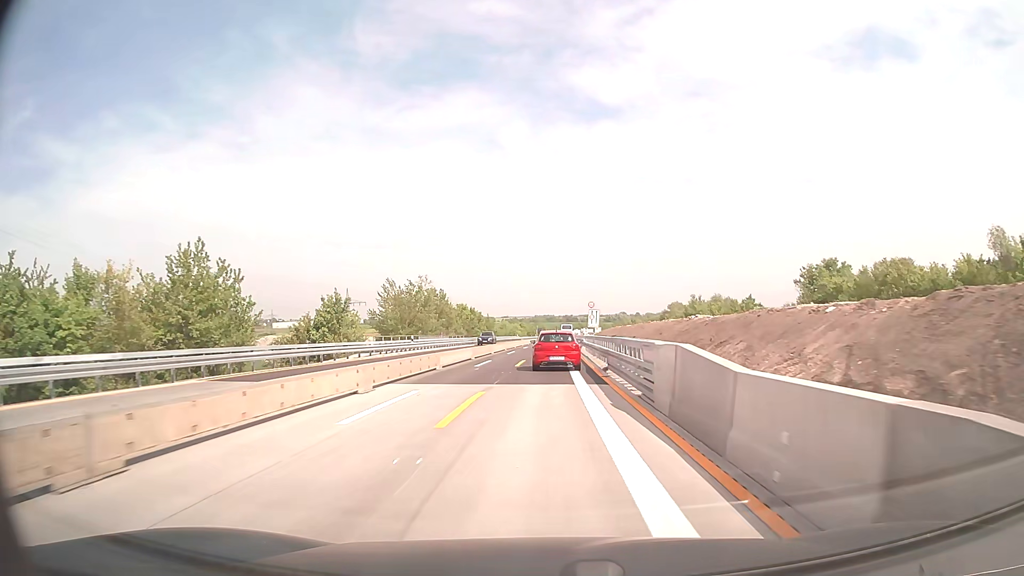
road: motorway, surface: concrete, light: Day
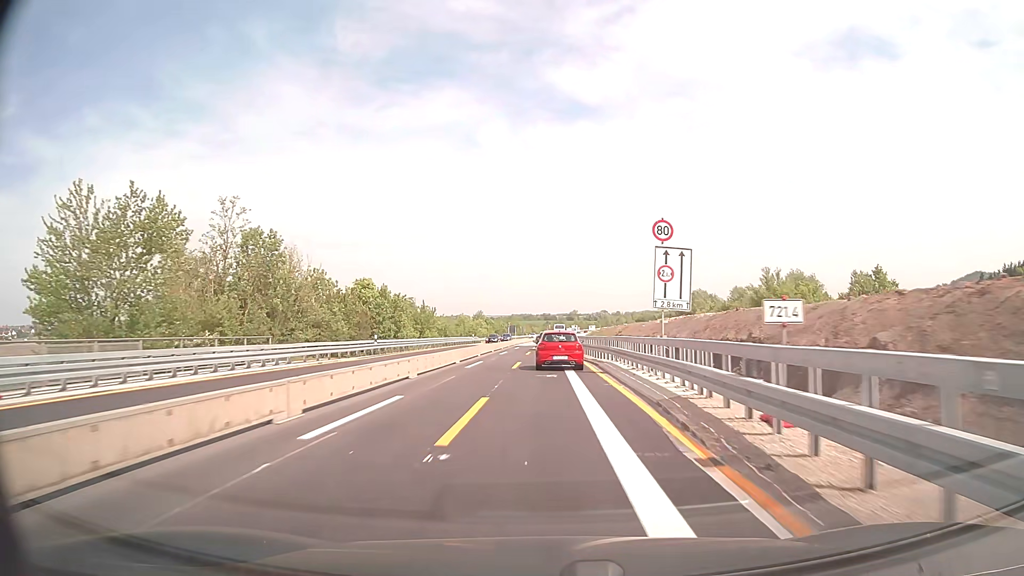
(+0.8, +55.1) m; +2°
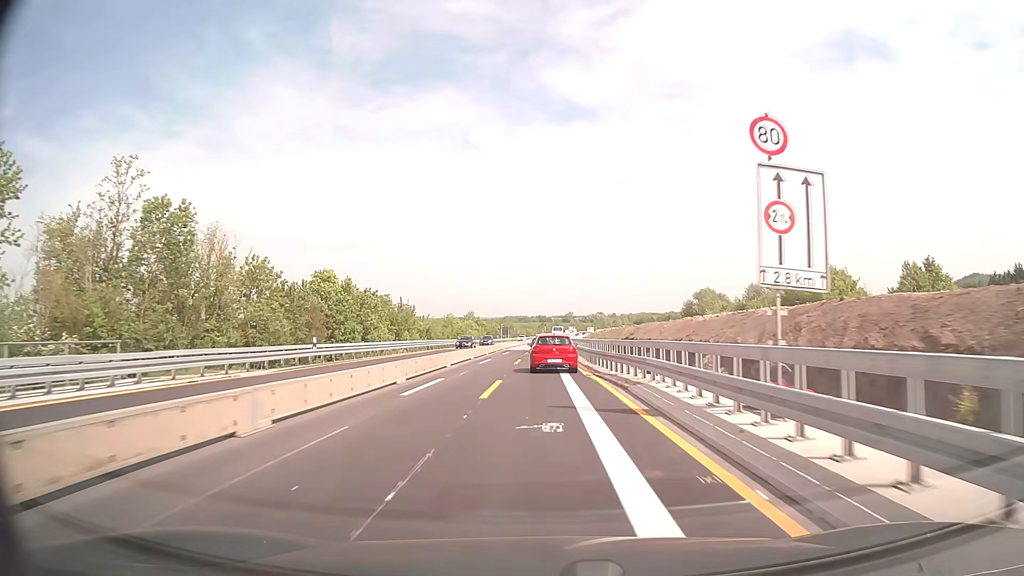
(0.0, +11.2) m; 0°
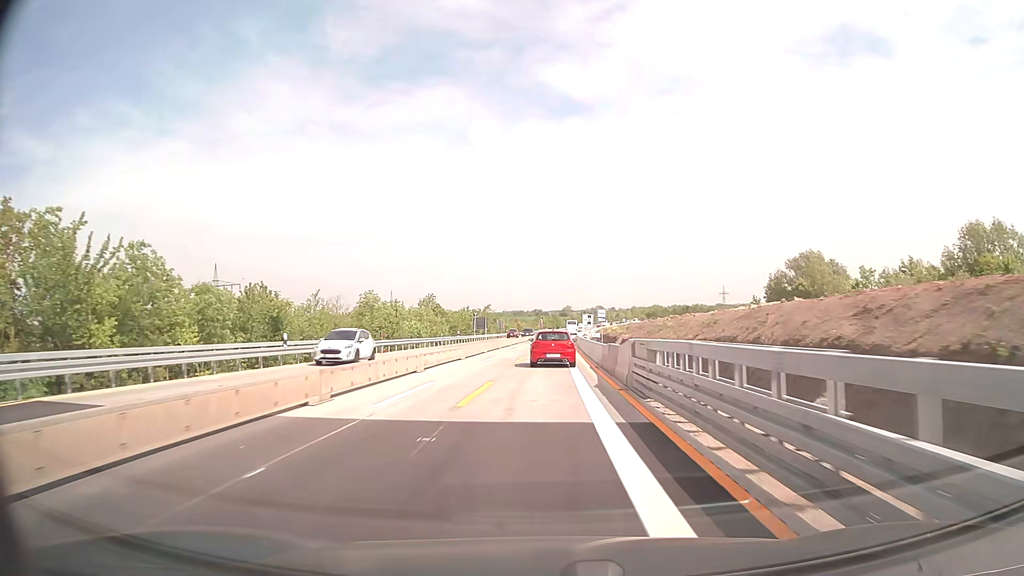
(+0.1, +56.8) m; 0°
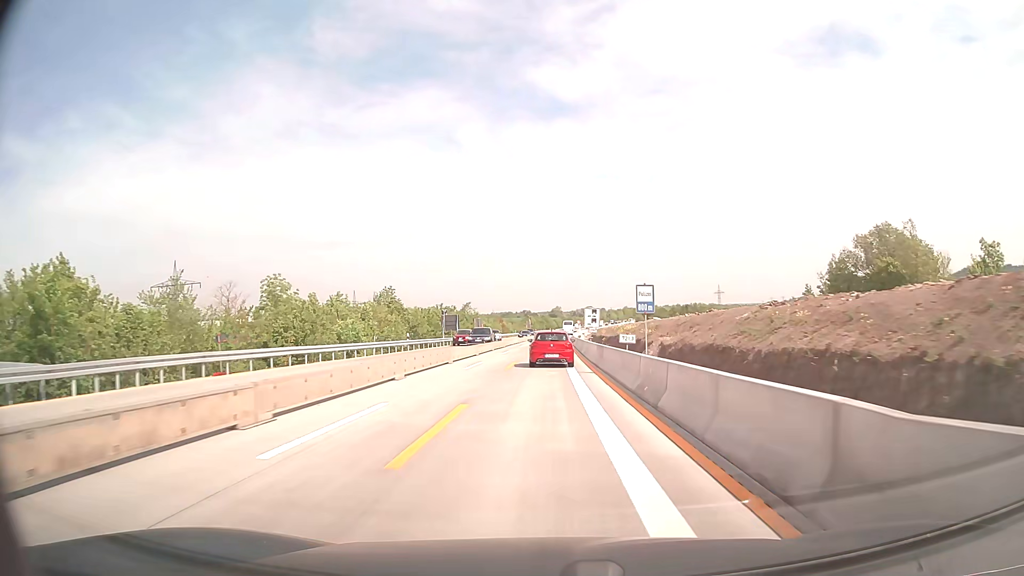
(+0.2, +22.9) m; +1°
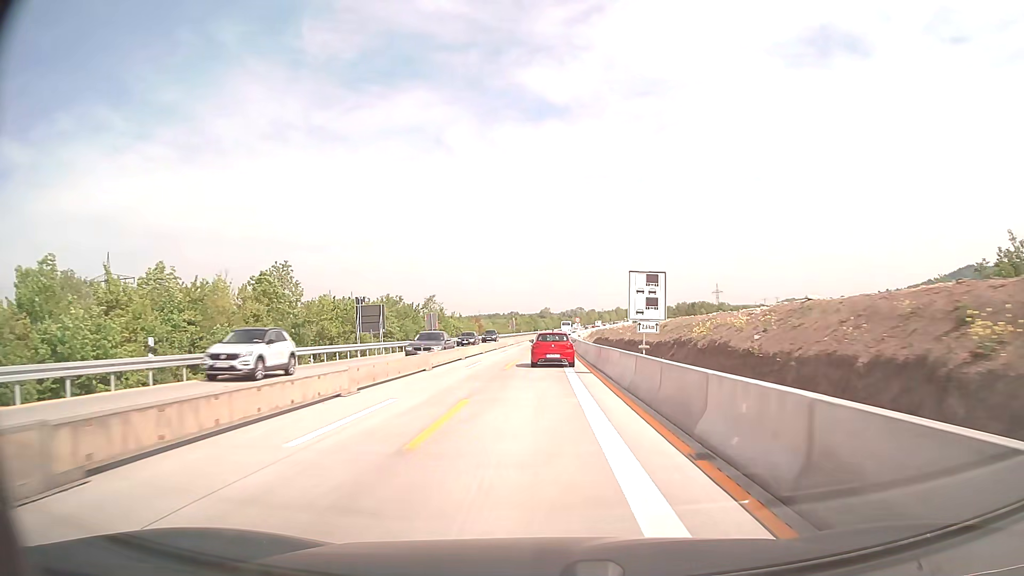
(+0.3, +34.9) m; +1°
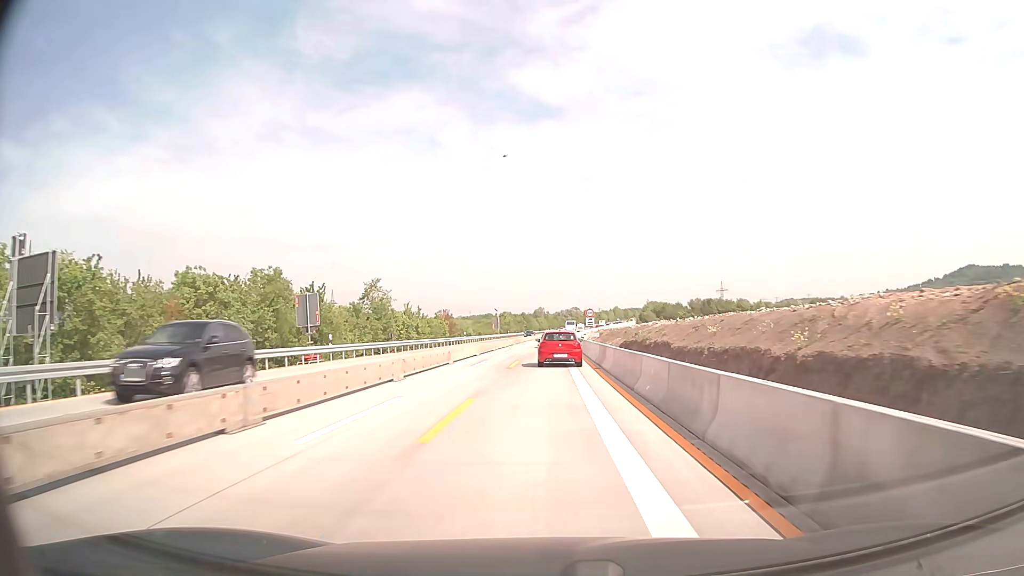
(+0.2, +35.7) m; +1°
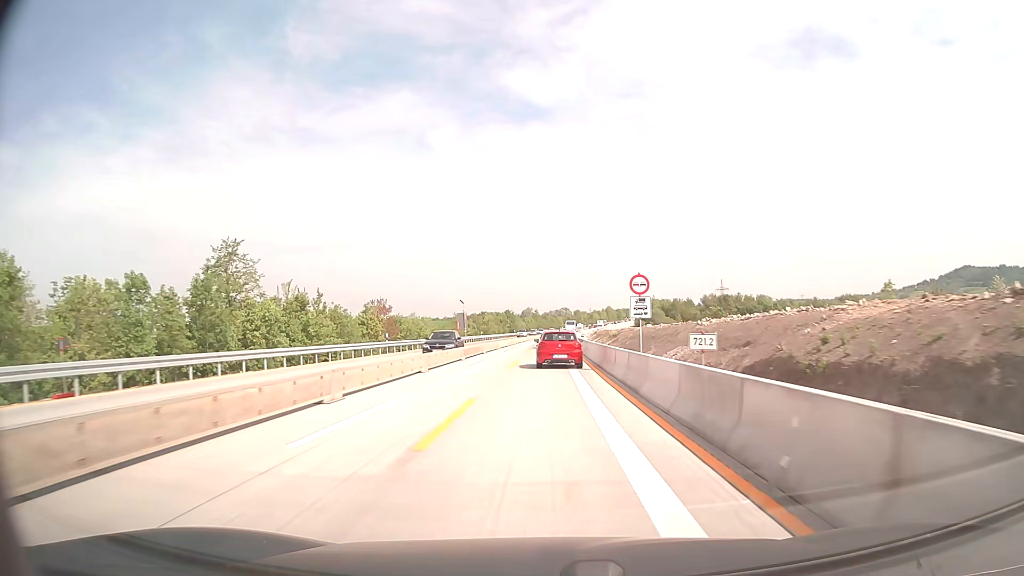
(+0.2, +36.1) m; +1°
(0, +10) (0, +20) (0, +30) (0, +40) (+1, +50) (+1, +60) (+1, +70) (+1, +80) (+2, +90) (+2, +100) m
